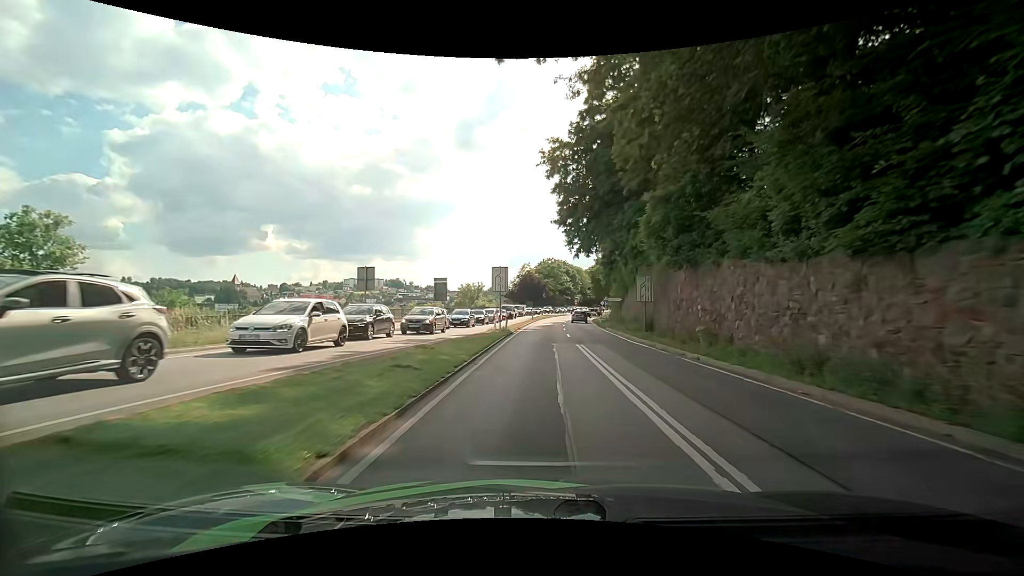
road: primary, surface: asphalt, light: Day
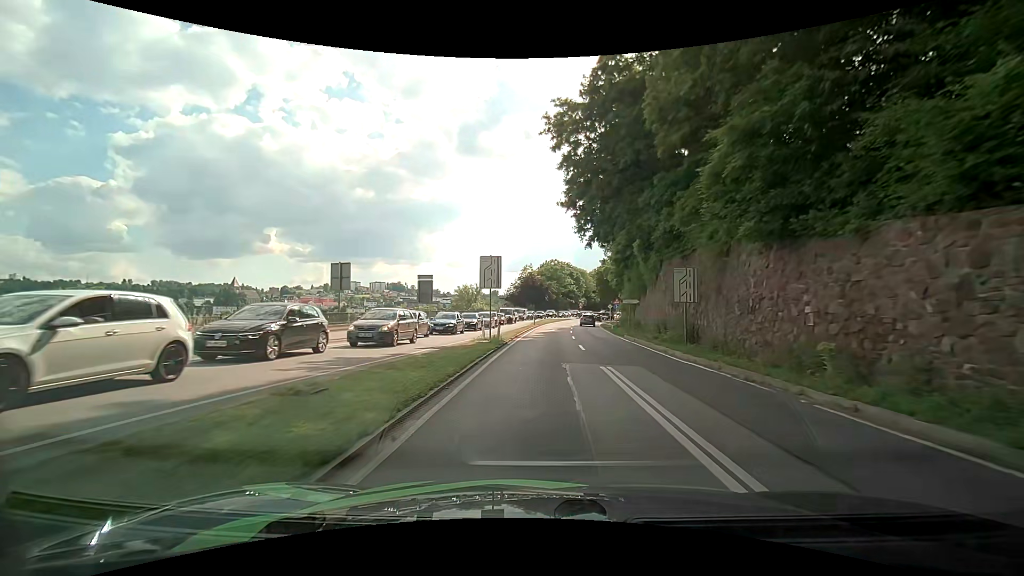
(0.0, +7.4) m; +1°
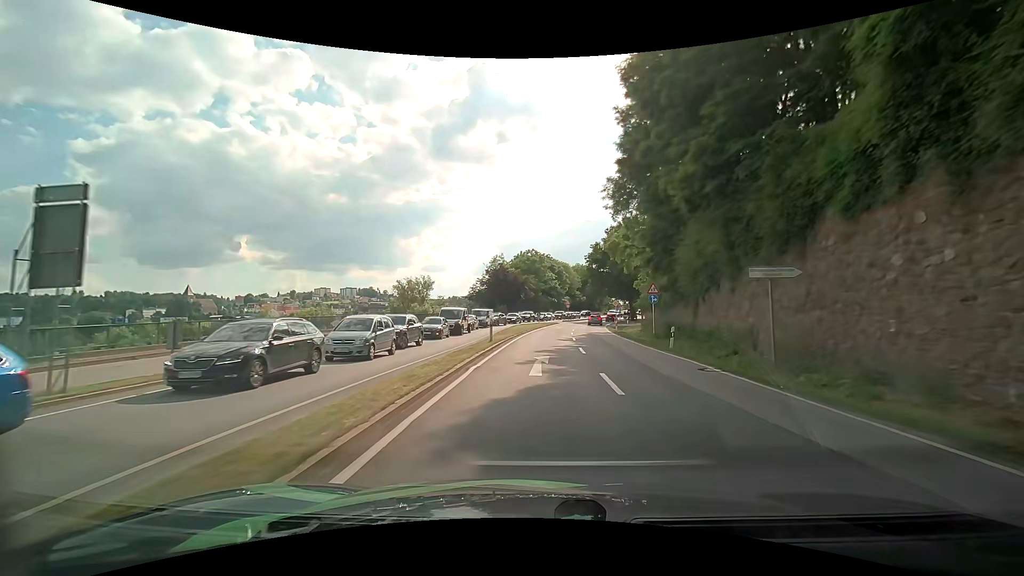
(+0.5, +29.2) m; +3°
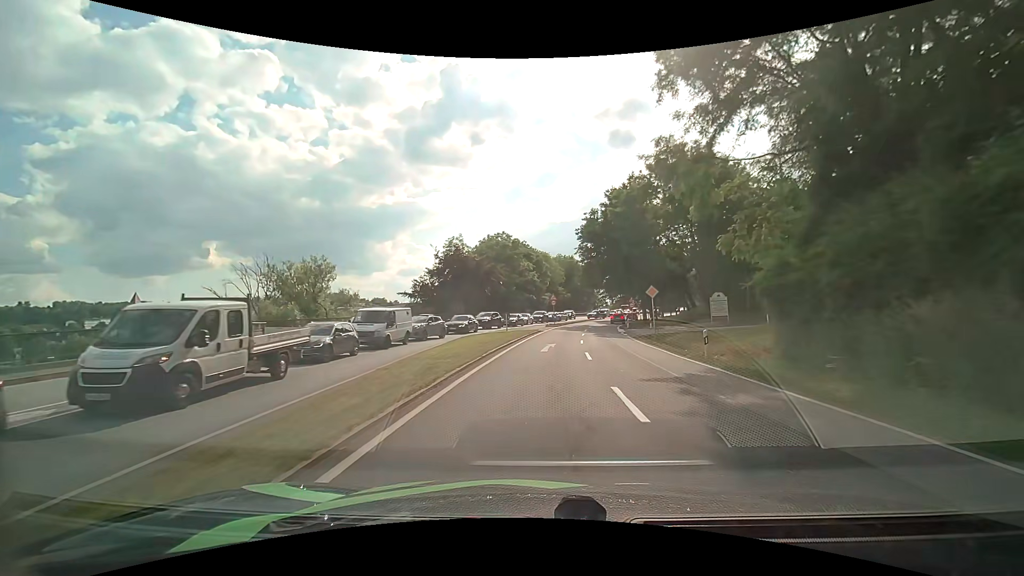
(+0.6, +29.1) m; +2°
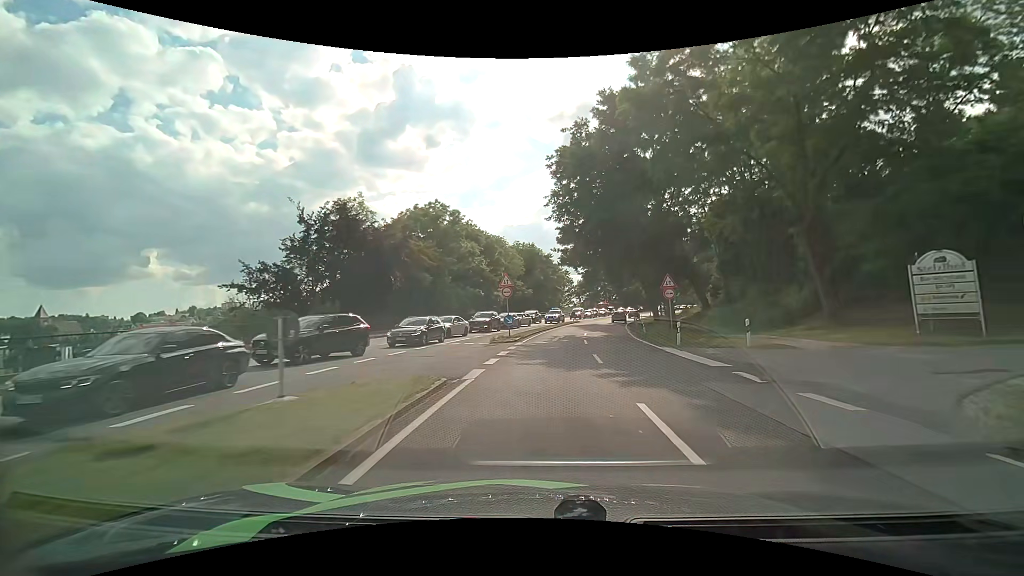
(+1.1, +29.1) m; +6°
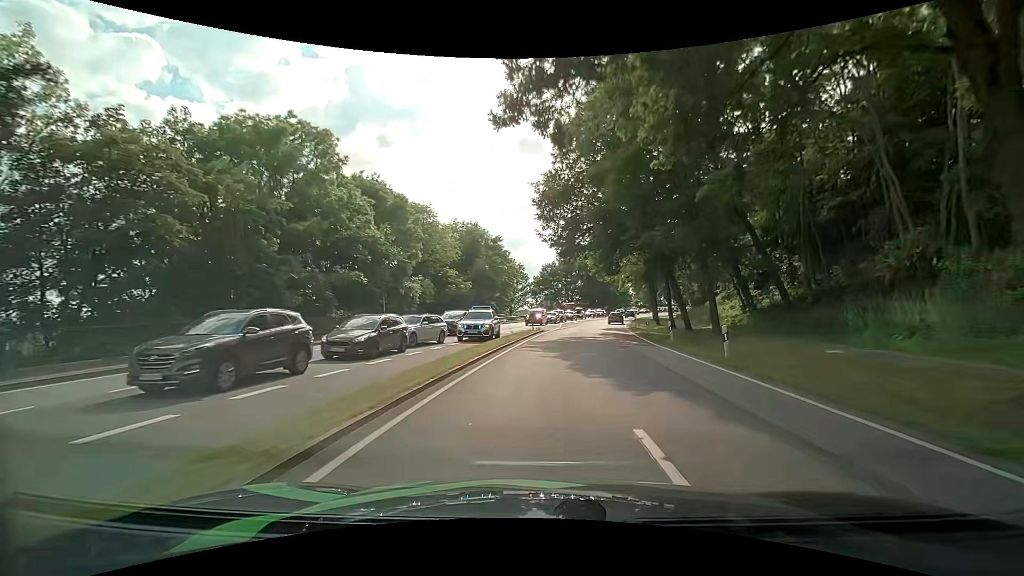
(+1.1, +29.0) m; +5°
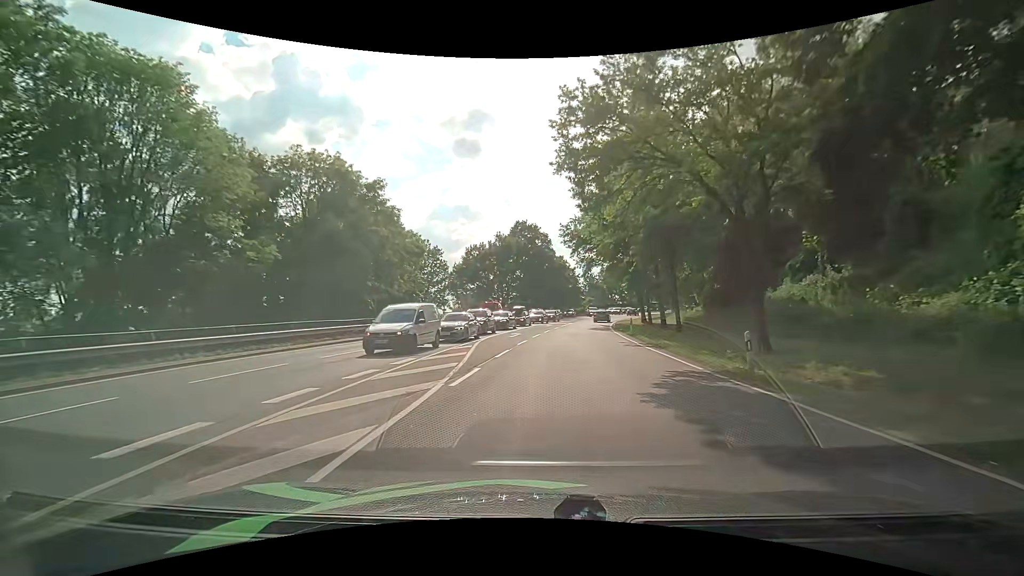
(+2.3, +35.7) m; +7°
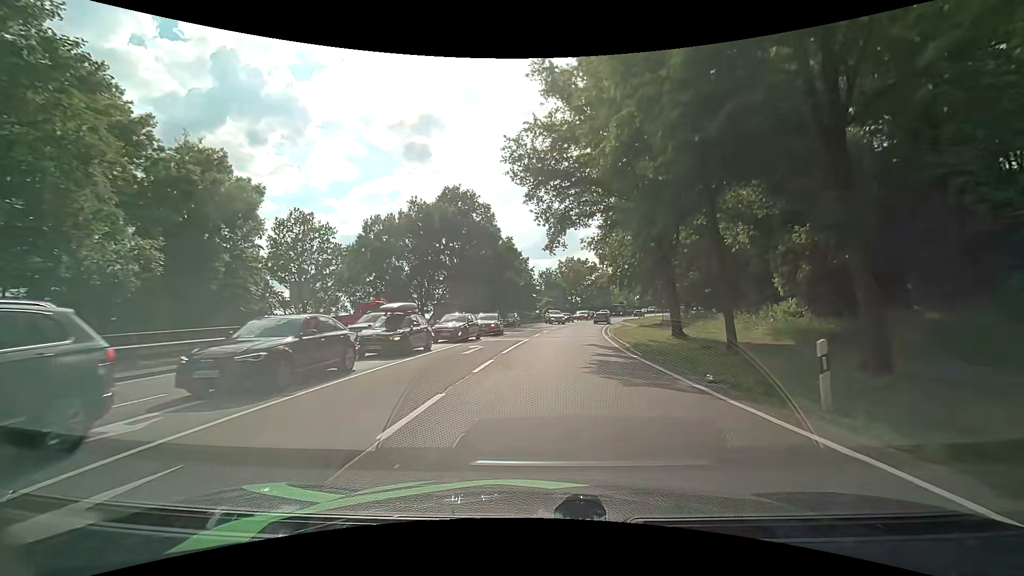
(+1.6, +28.4) m; +6°
